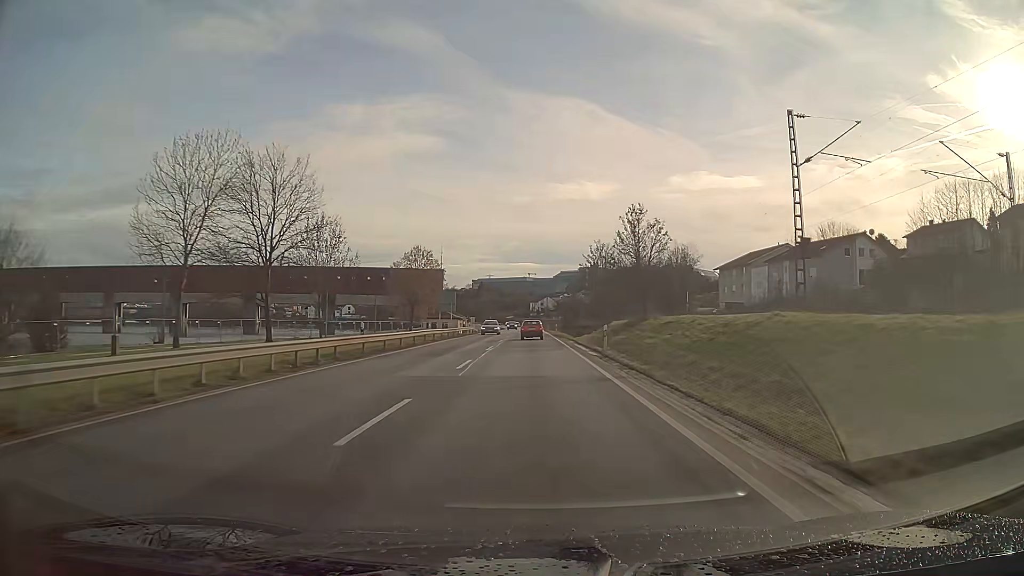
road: primary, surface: asphalt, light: Day
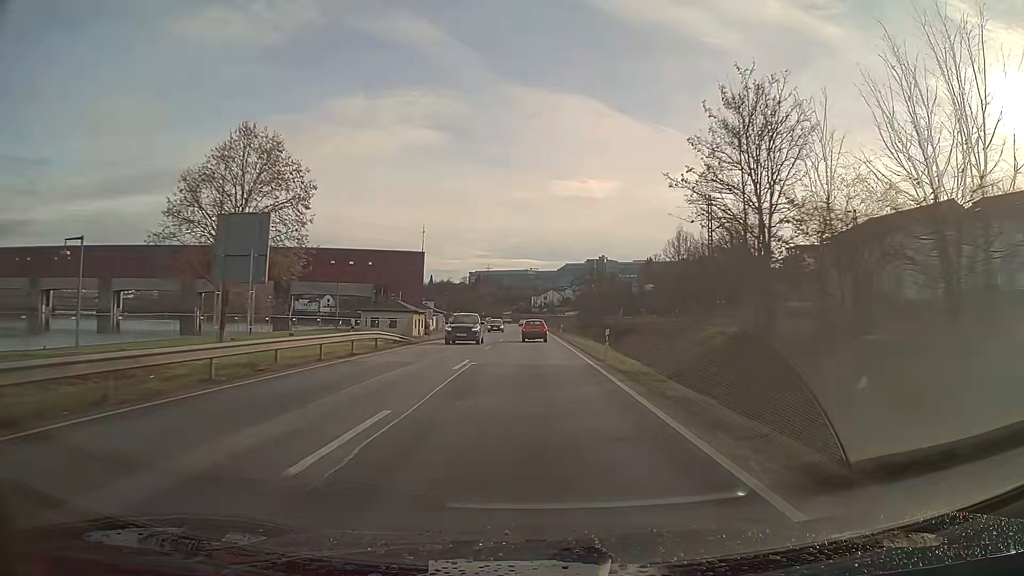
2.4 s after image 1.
(-0.1, +49.6) m; 0°
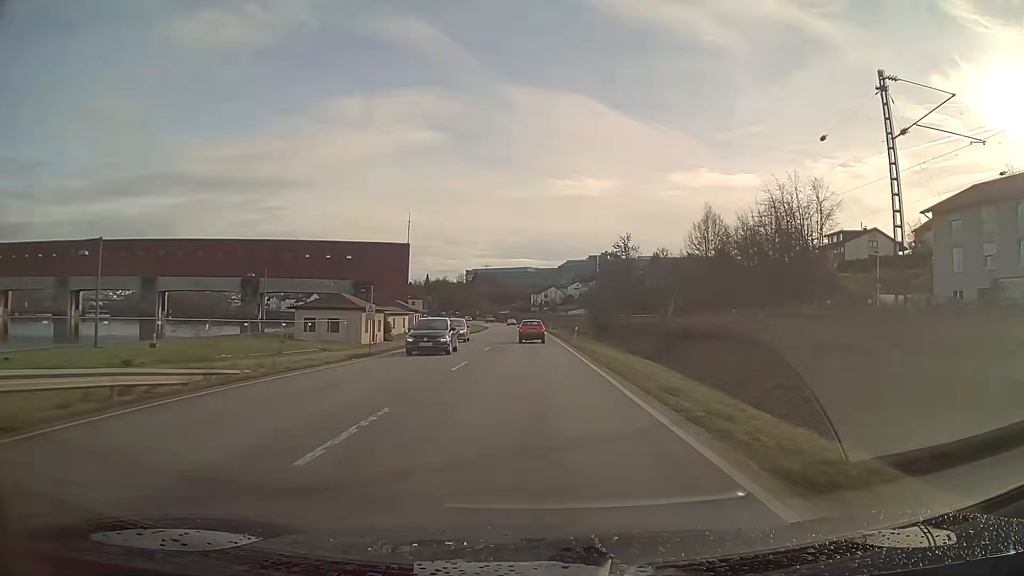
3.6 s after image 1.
(0.0, +23.8) m; 0°
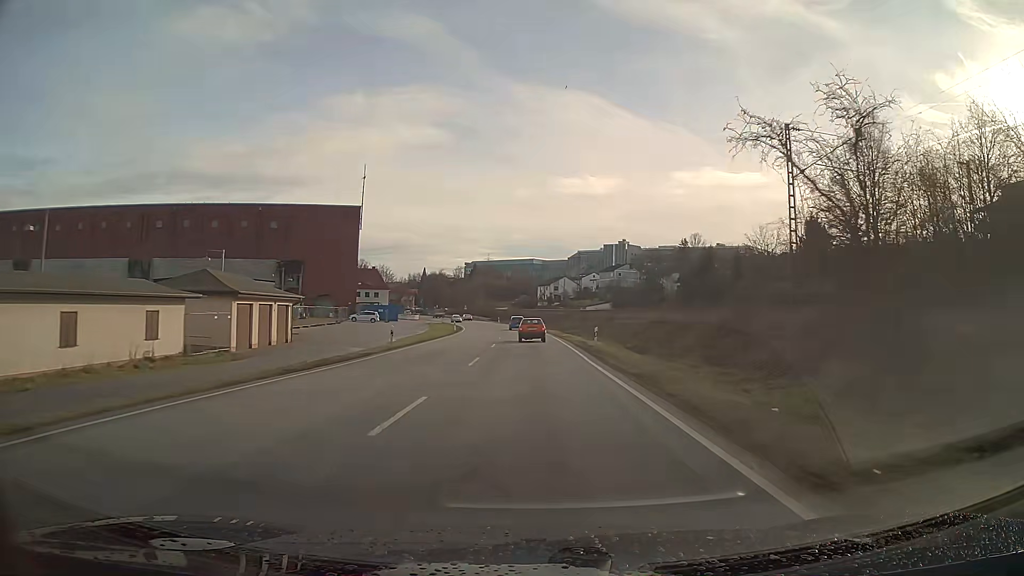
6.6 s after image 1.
(-0.4, +58.5) m; -1°
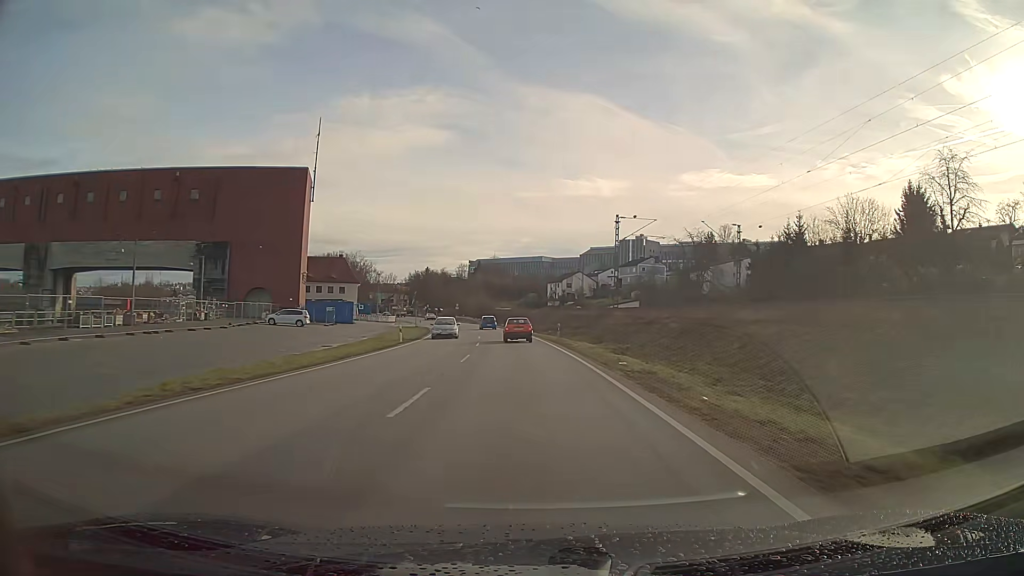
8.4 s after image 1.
(-0.2, +34.6) m; -1°
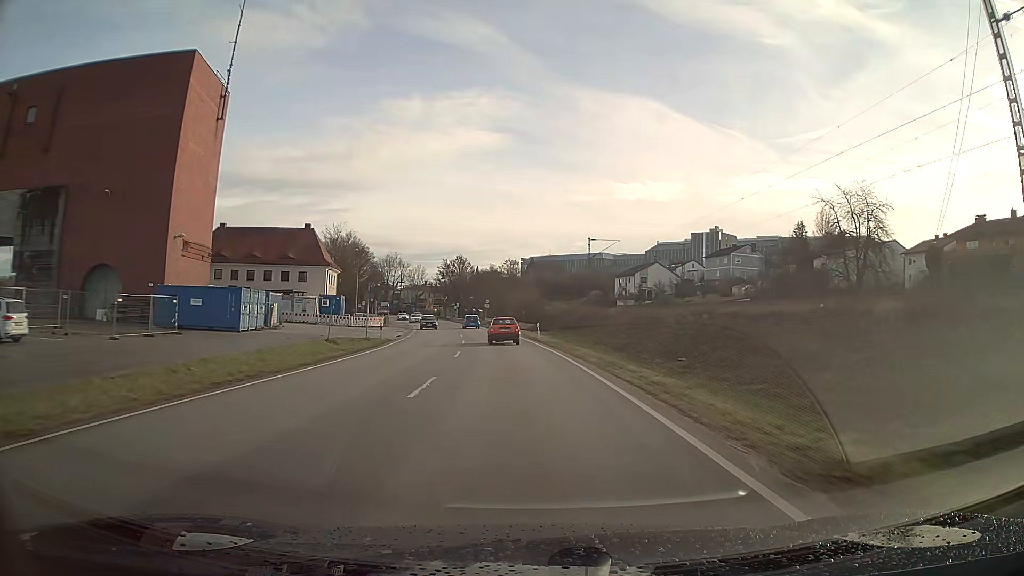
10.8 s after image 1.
(-1.8, +45.9) m; -5°
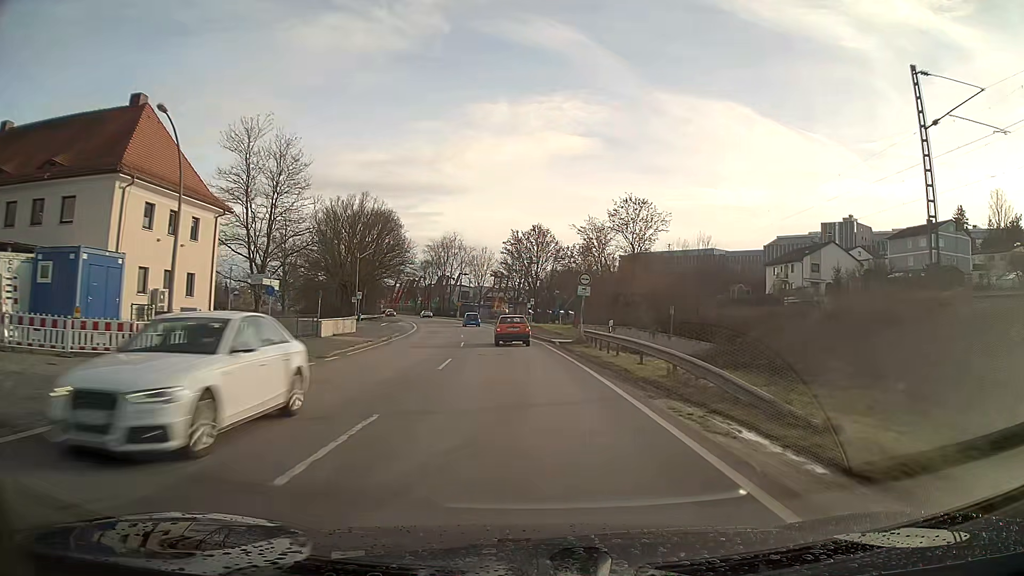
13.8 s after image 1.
(-3.7, +54.3) m; -8°
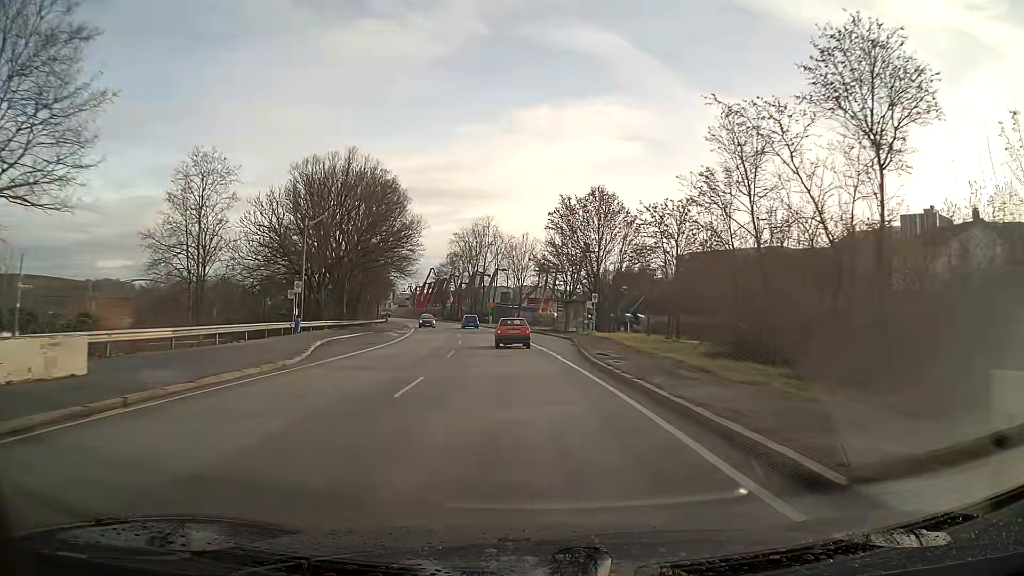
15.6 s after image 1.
(-1.0, +29.7) m; -4°
(0, +10) (-1, +20) (-1, +30) (-2, +40) (-3, +50) (-5, +60) (-6, +70) (-8, +79) (-10, +89) (-13, +99) m
